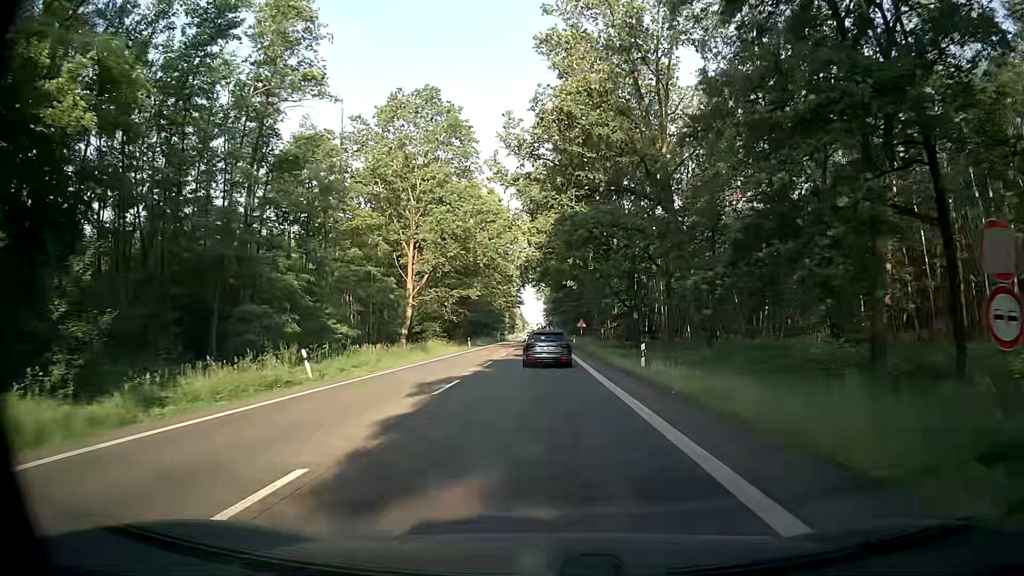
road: secondary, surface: asphalt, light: Day
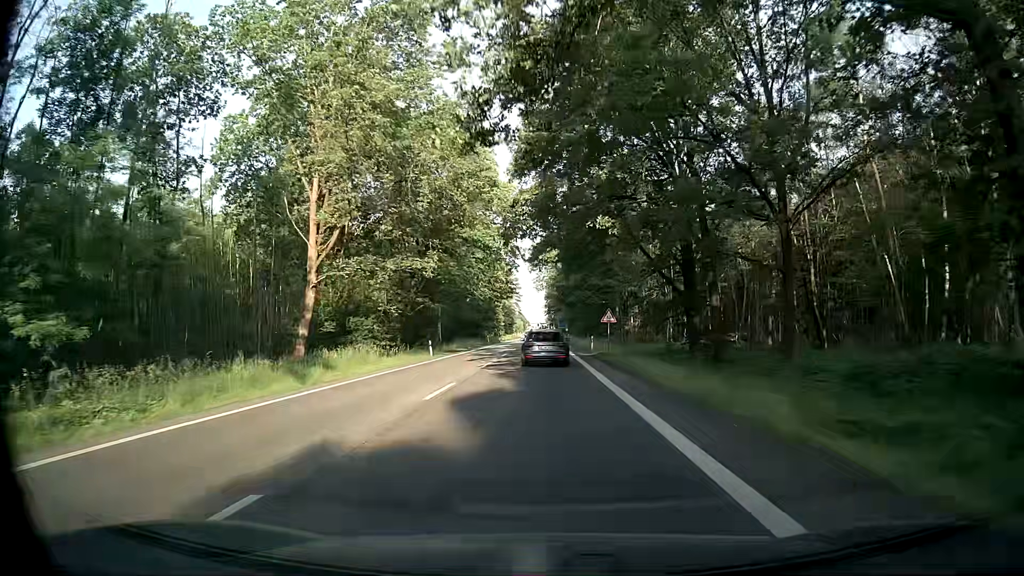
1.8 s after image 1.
(-0.2, +25.5) m; 0°
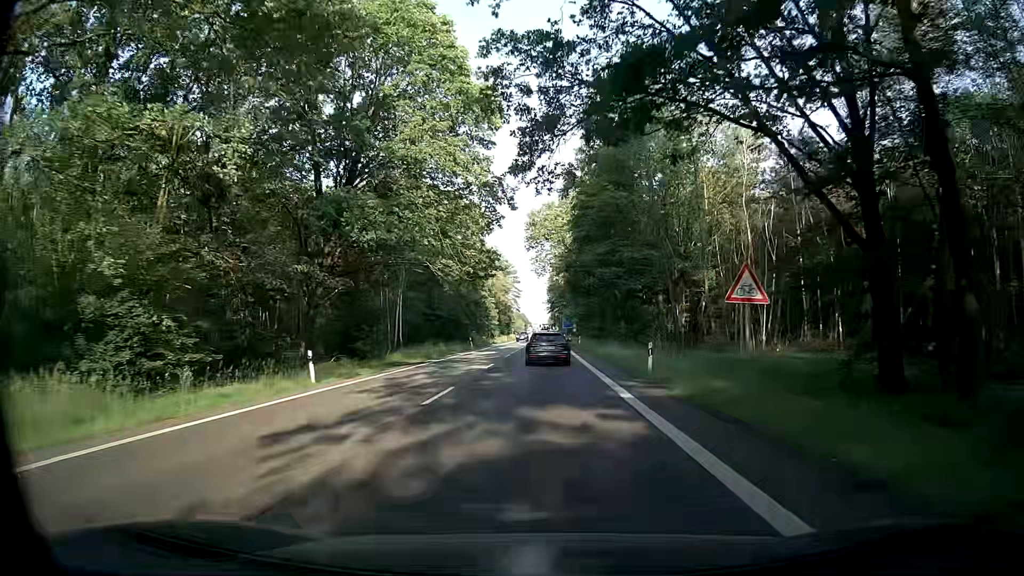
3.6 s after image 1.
(-0.2, +25.1) m; -1°
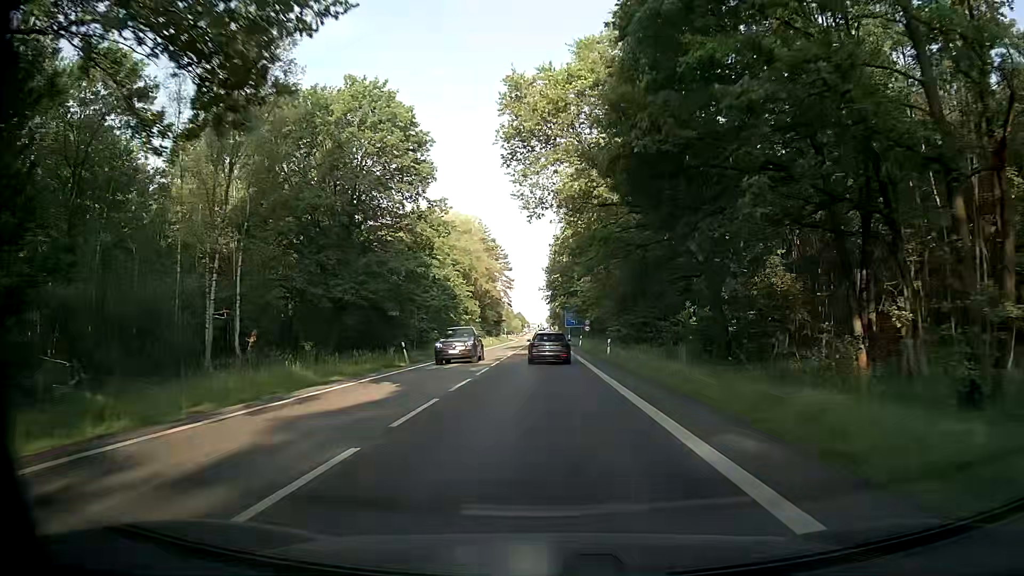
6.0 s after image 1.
(+0.5, +34.0) m; +1°
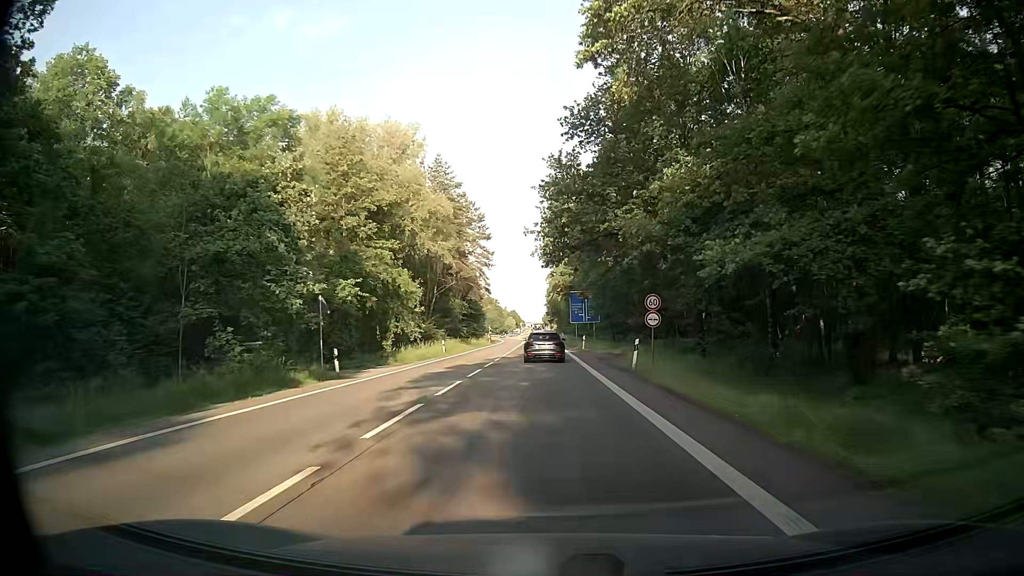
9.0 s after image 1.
(+0.1, +43.5) m; -1°
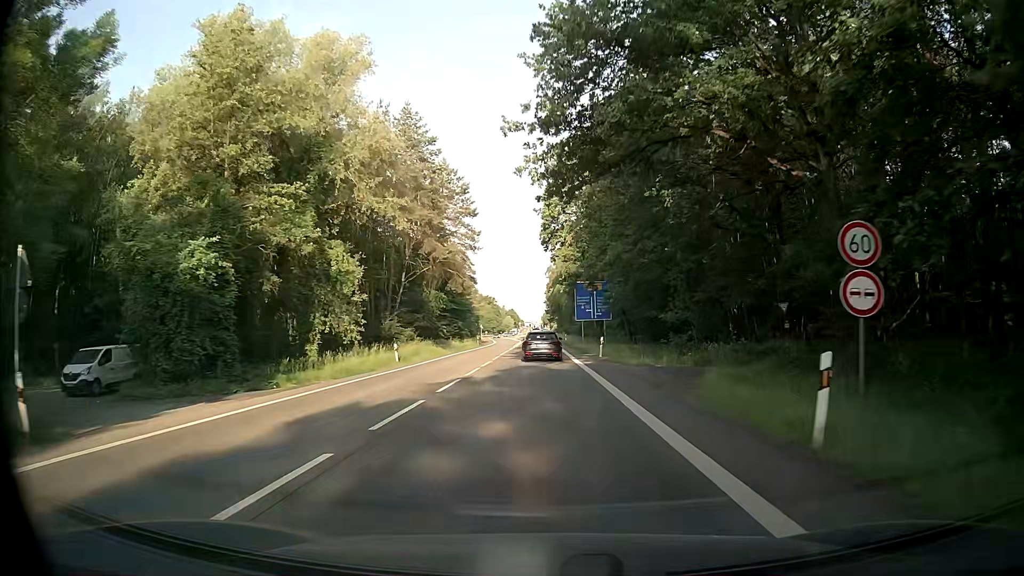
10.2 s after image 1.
(+0.2, +17.5) m; +1°
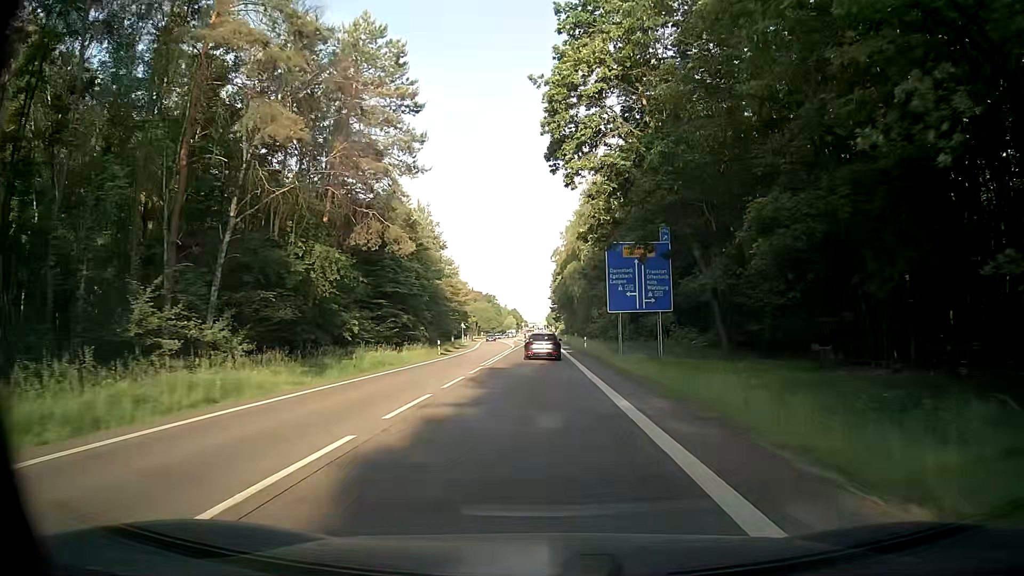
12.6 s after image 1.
(+0.1, +35.0) m; 0°
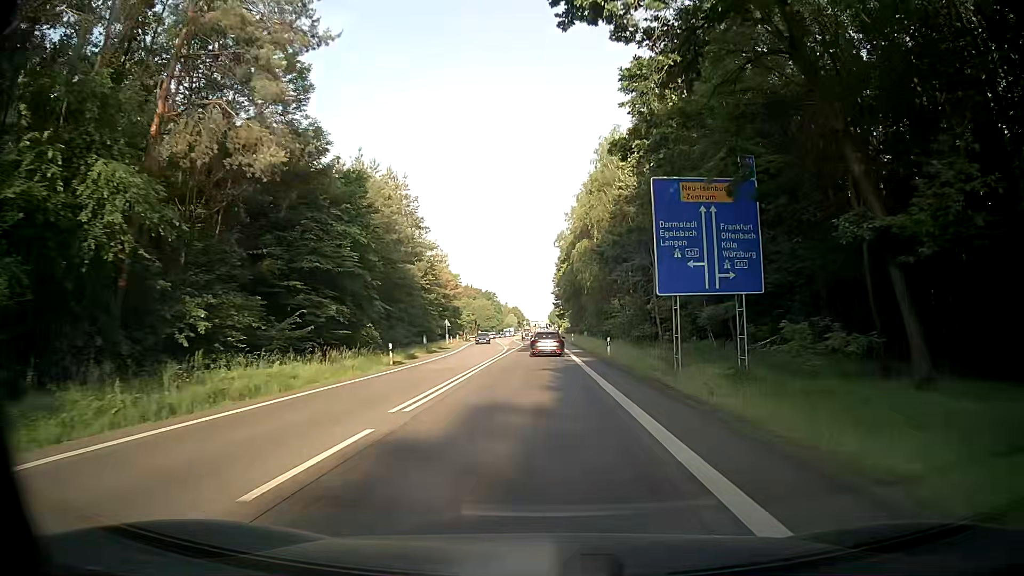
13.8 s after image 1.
(0.0, +17.5) m; -1°
(0, +10) (0, +20) (0, +30) (+1, +40) (+1, +50) (+1, +60) (+1, +70) (+1, +80) (+1, +90) (+1, +100) m
